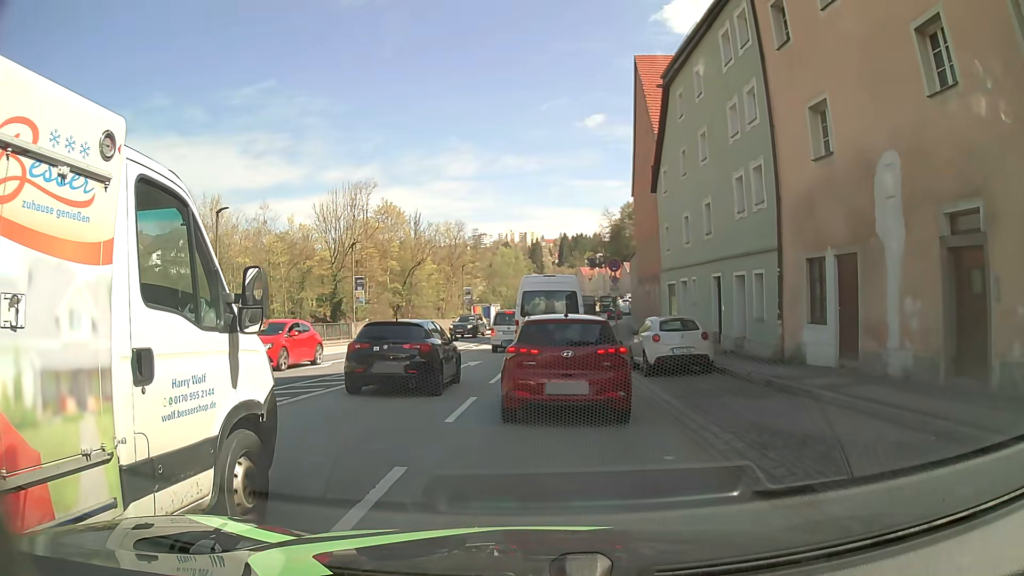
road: primary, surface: asphalt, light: Day
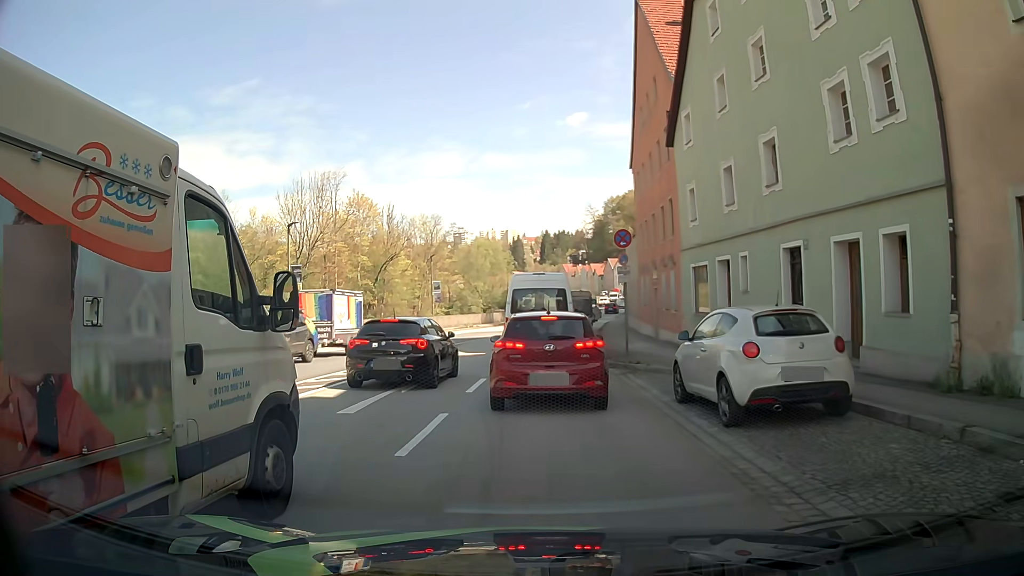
(-0.1, +8.5) m; +1°
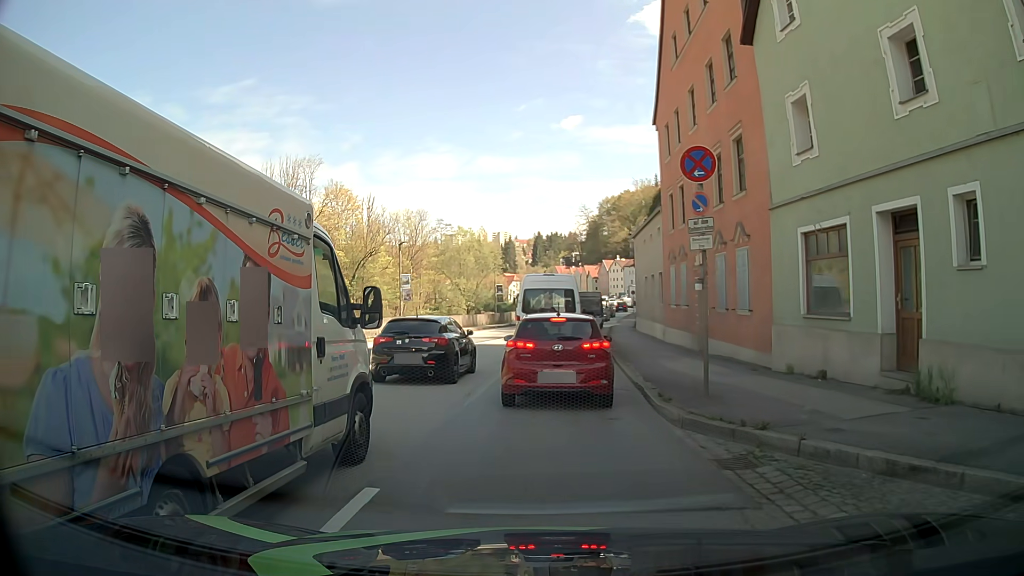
(-0.2, +10.1) m; 0°
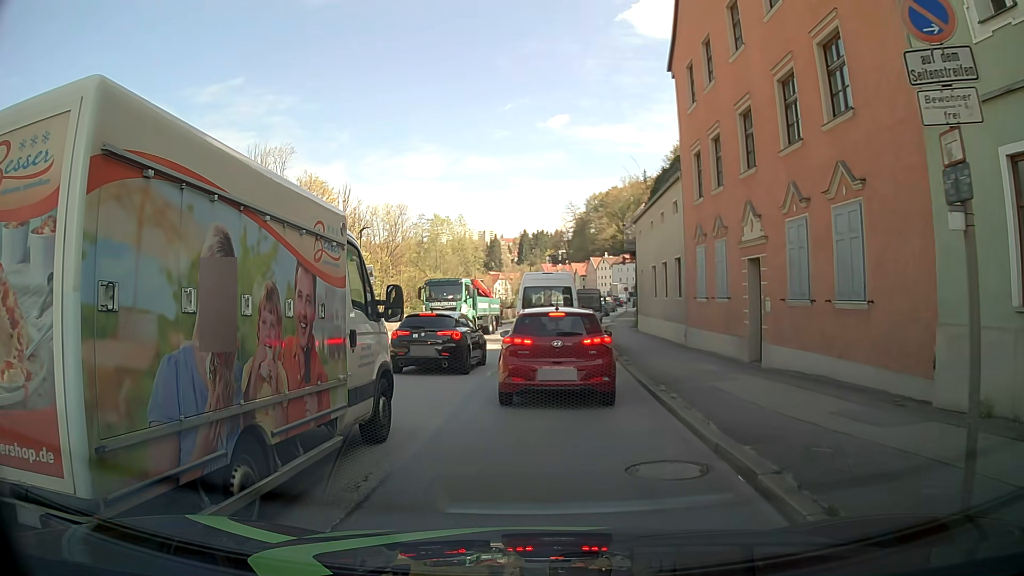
(0.0, +6.8) m; +1°
(0, +10) (-1, +20) (0, +30) (+1, +40) (+2, +50) (+3, +60) (+5, +70) (+6, +80) (+8, +89) (+10, +99) m
